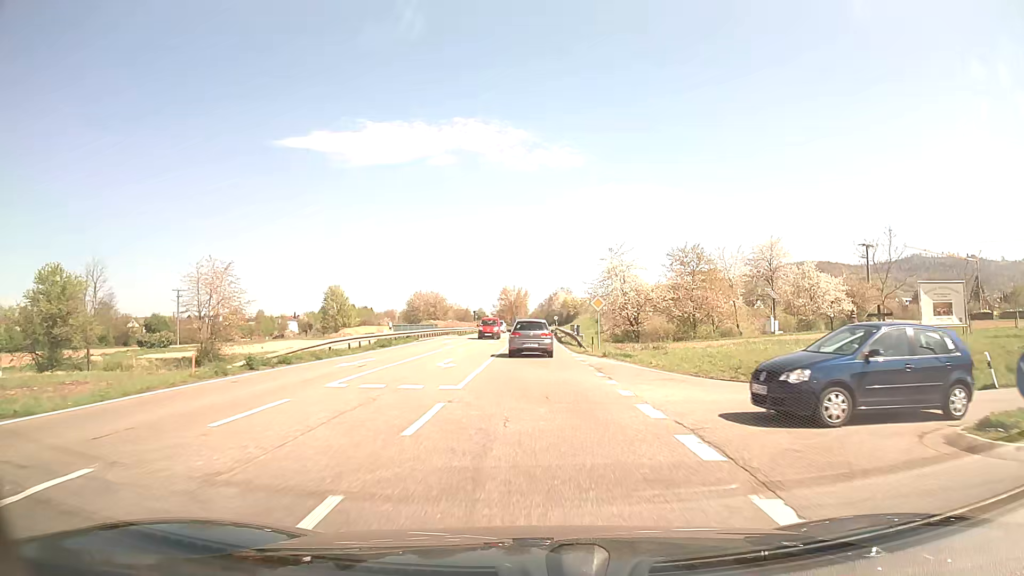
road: primary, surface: asphalt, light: Day
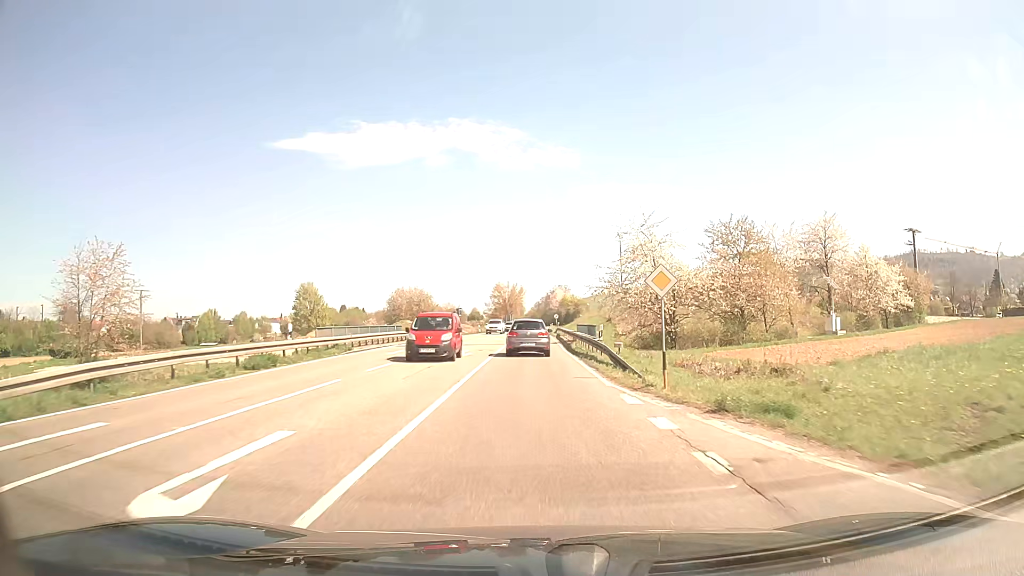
(+0.1, +16.8) m; 0°
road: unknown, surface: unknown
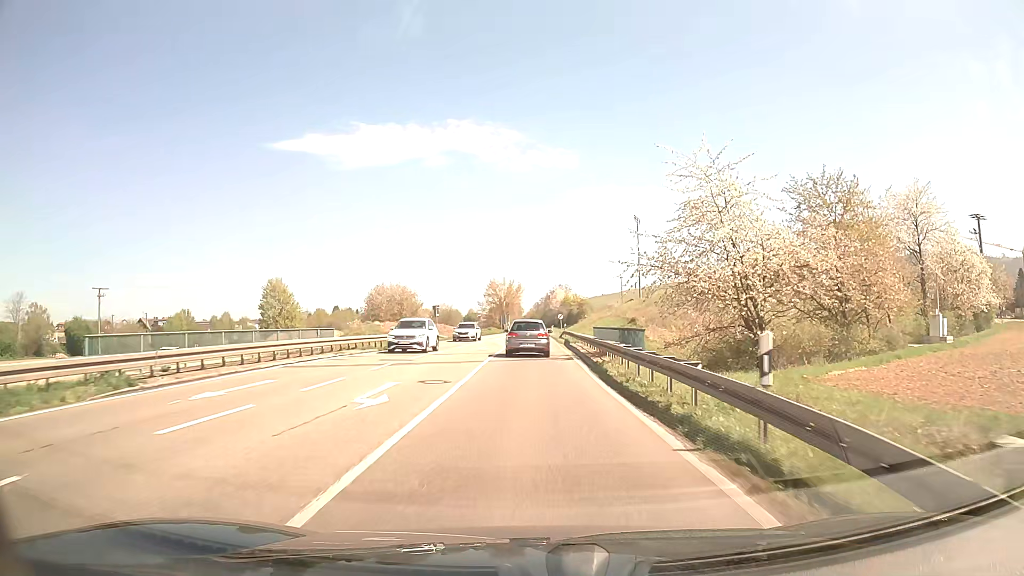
(+0.1, +17.3) m; 0°
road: primary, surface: asphalt
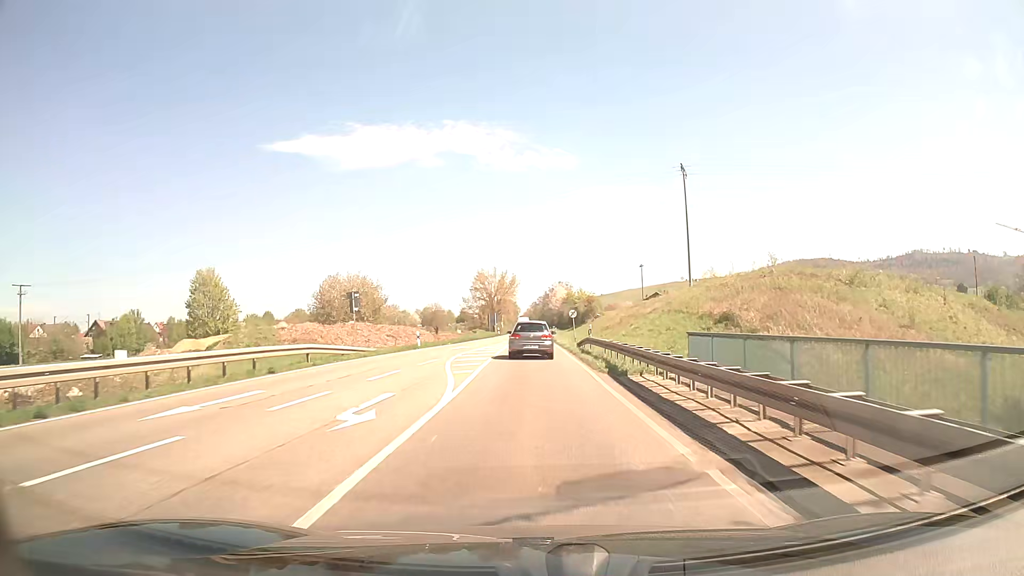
(-0.1, +26.8) m; 0°
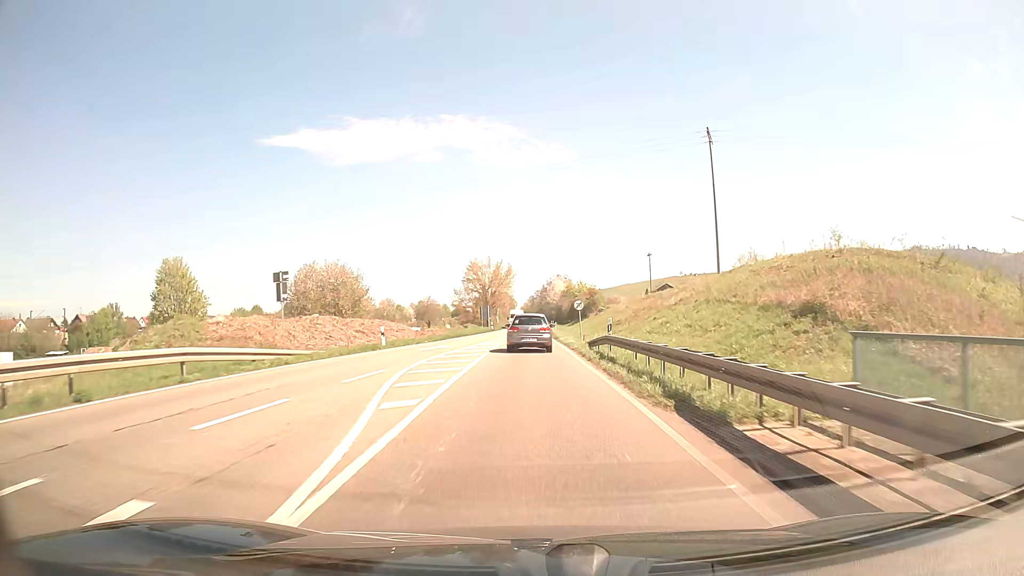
(0.0, +9.2) m; 0°
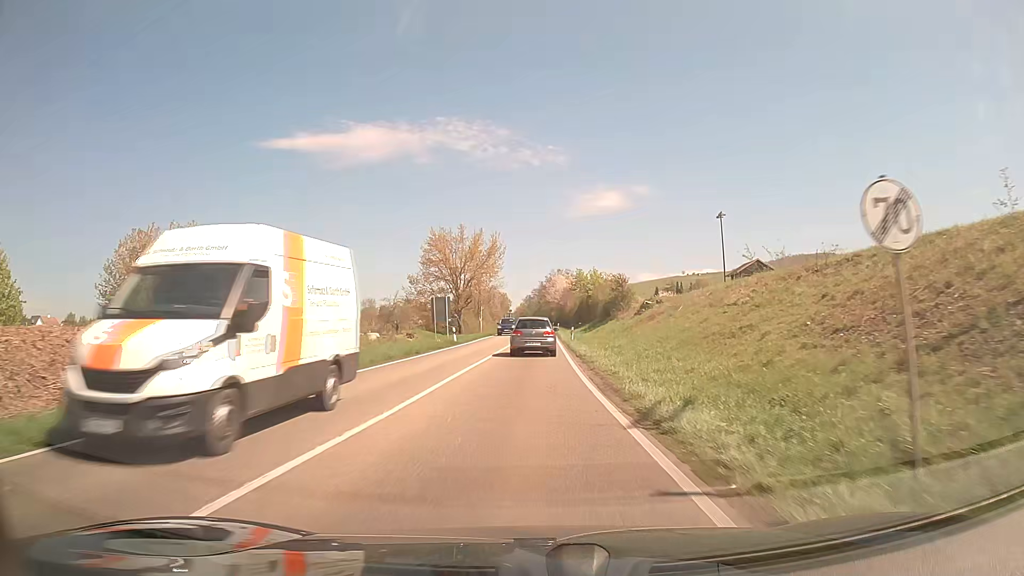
(0.0, +37.5) m; 0°
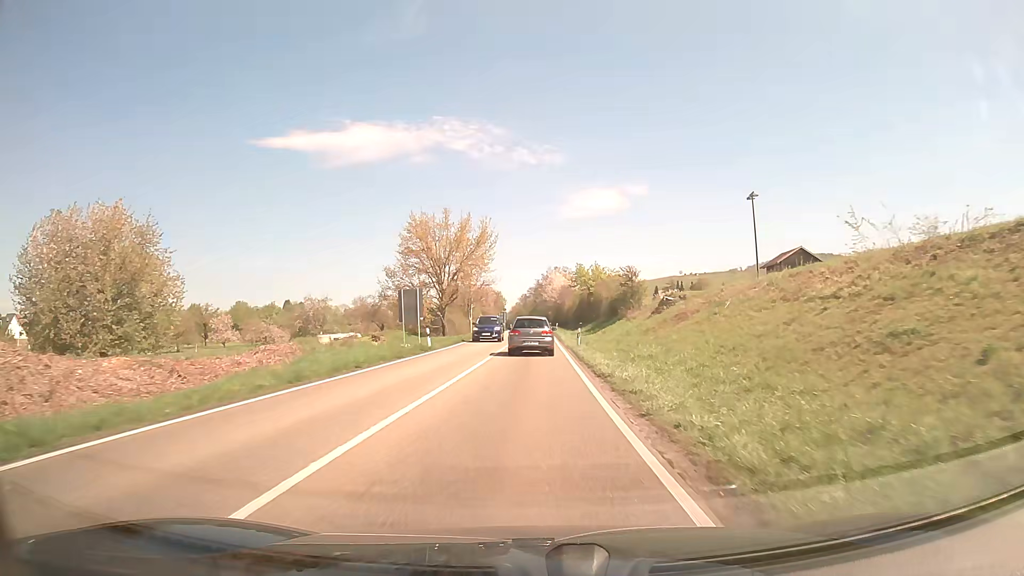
(0.0, +9.5) m; 0°
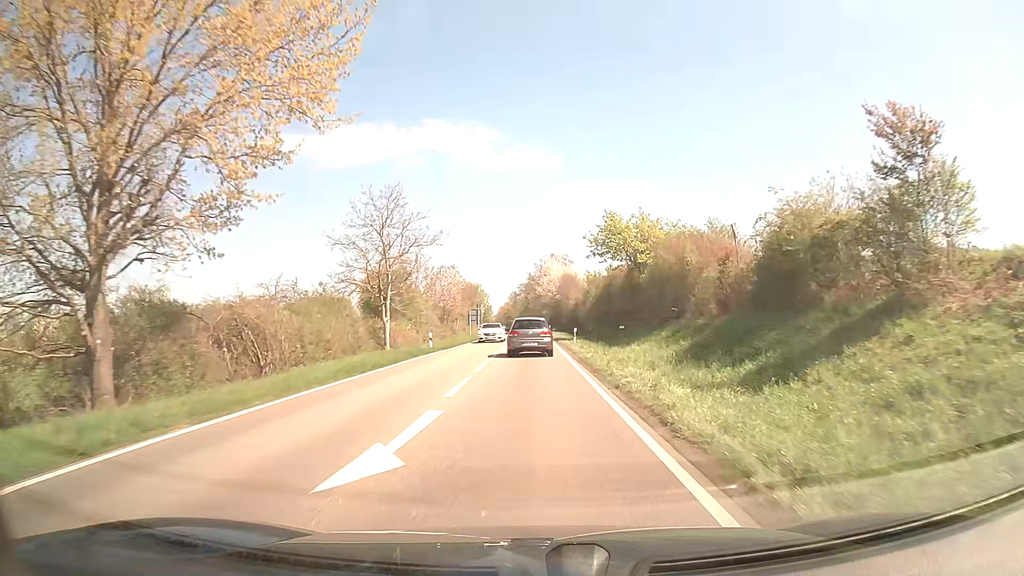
(+0.3, +47.4) m; 0°
(0, +10) (0, +20) (0, +30) (0, +40) (0, +50) (0, +60) (0, +70) (0, +80) (0, +90) (0, +100) m
